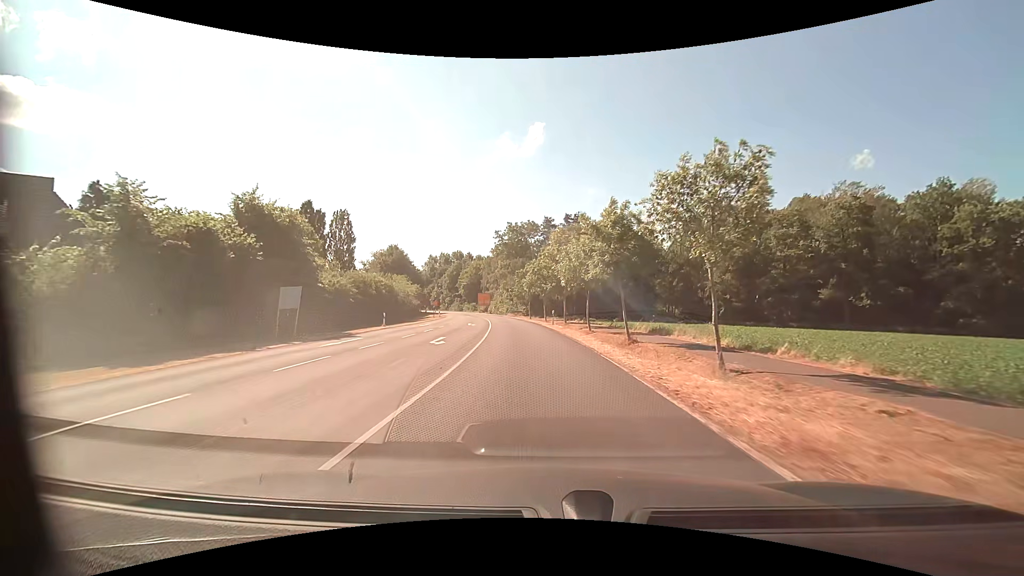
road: secondary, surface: asphalt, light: Day
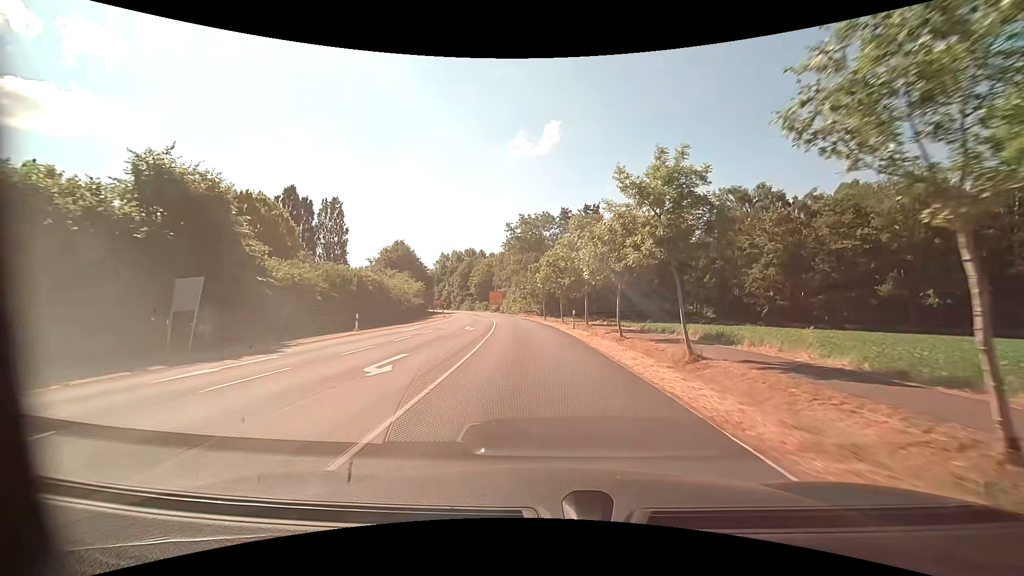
(-0.2, +8.5) m; -2°
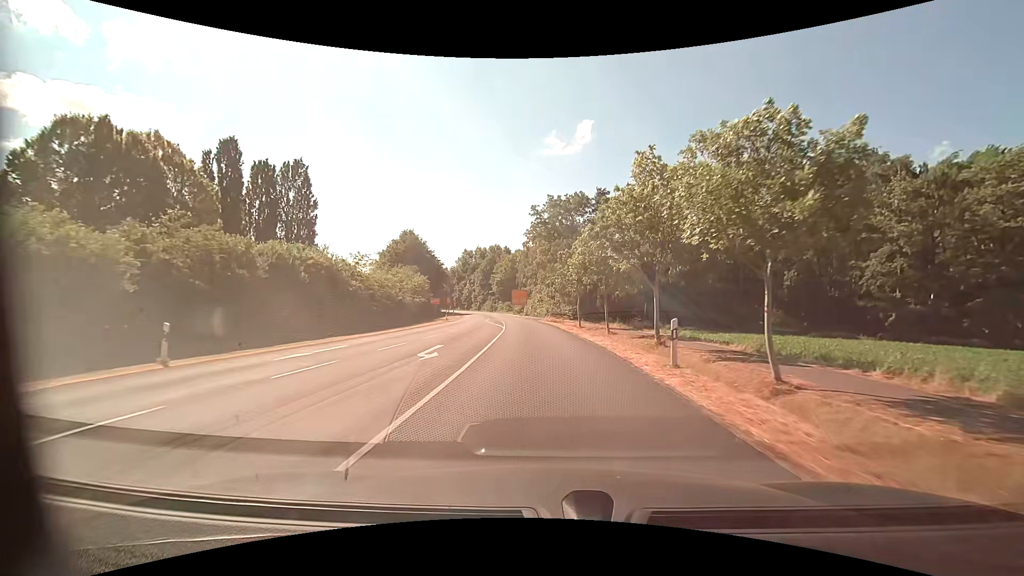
(-0.5, +17.1) m; -3°
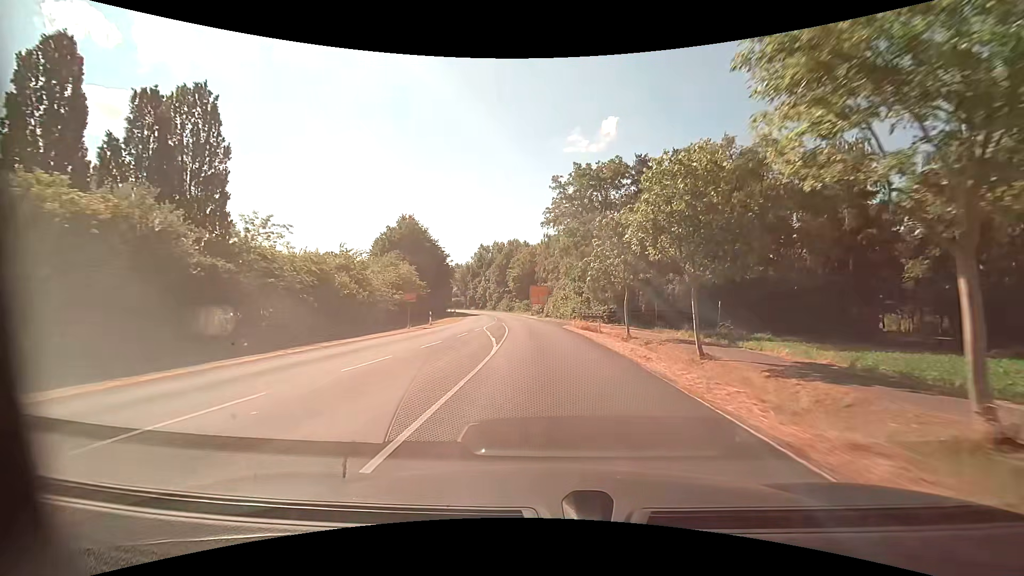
(-0.4, +17.1) m; -2°
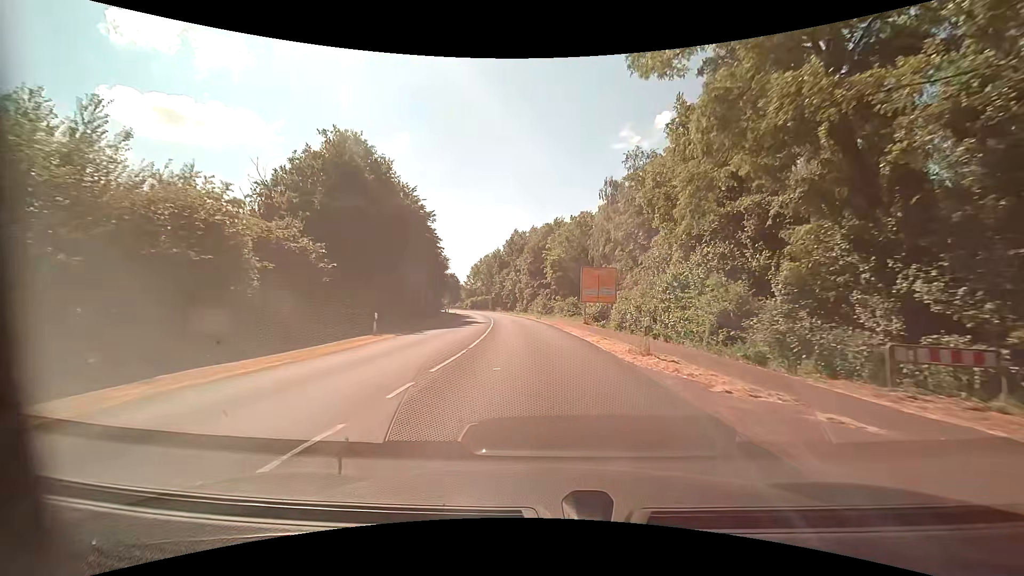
(-2.2, +42.8) m; -6°
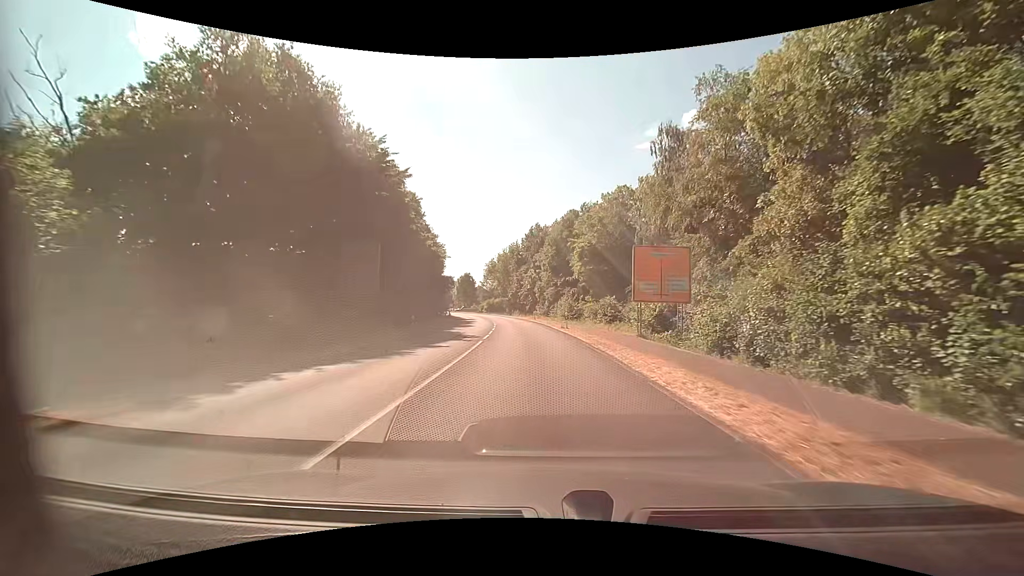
(-0.3, +17.1) m; -3°
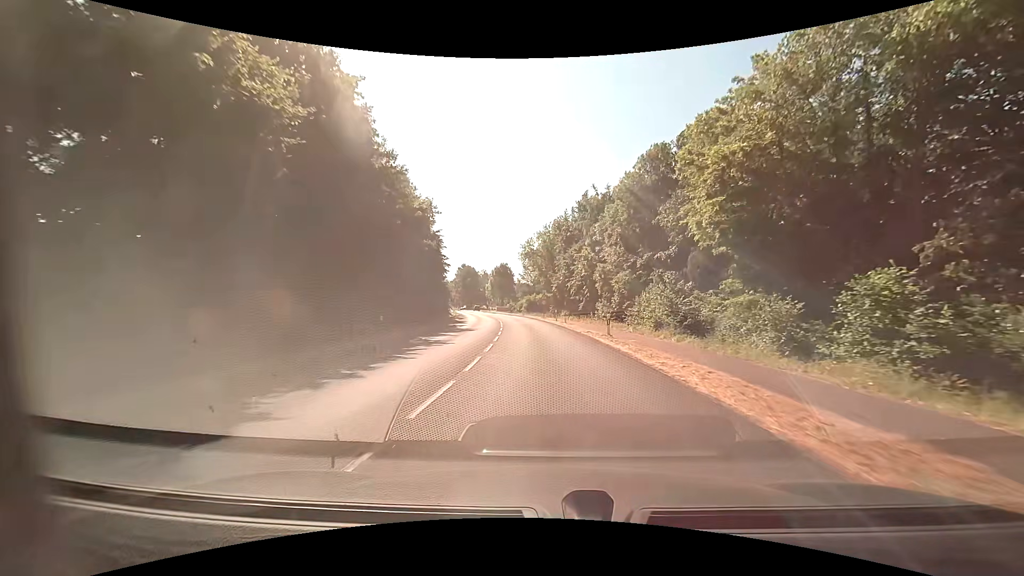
(-1.6, +34.1) m; -5°
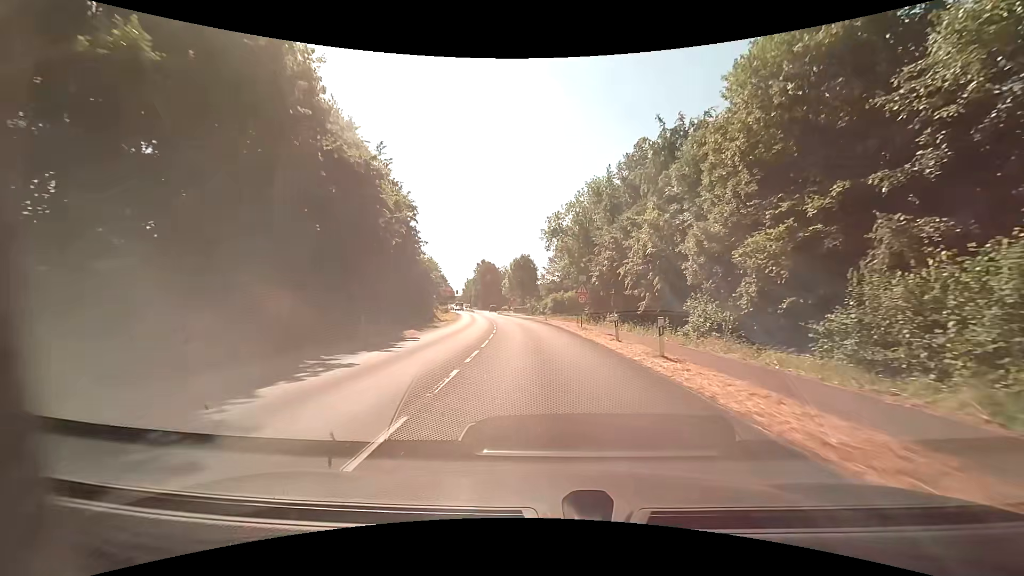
(-0.7, +25.6) m; -3°
(0, +10) (-1, +20) (-1, +30) (-2, +40) (-4, +50) (-5, +60) (-7, +69) (-9, +79) (-11, +89) (-12, +99) m
